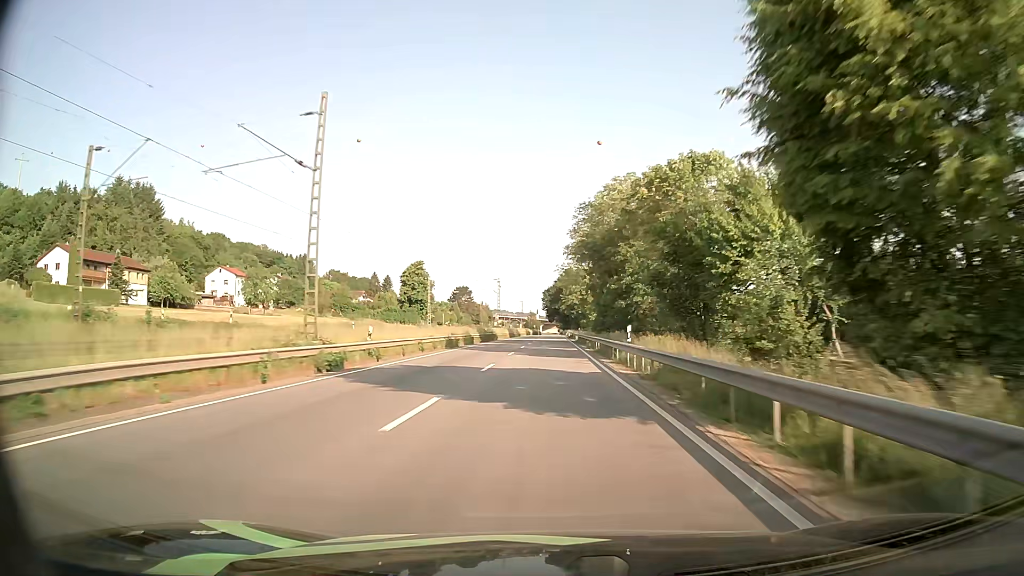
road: primary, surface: asphalt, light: Day
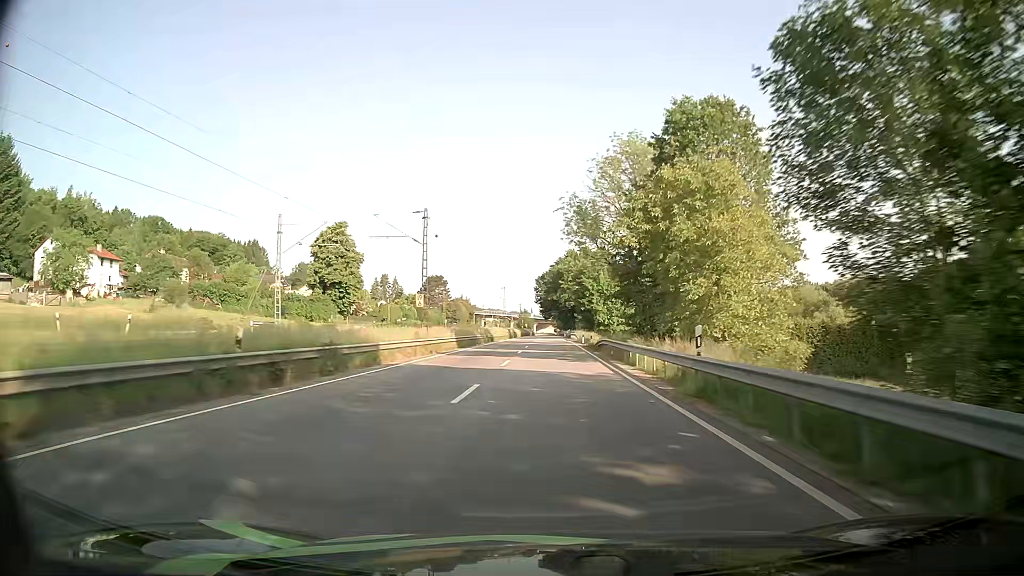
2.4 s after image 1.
(-0.1, +57.6) m; 0°
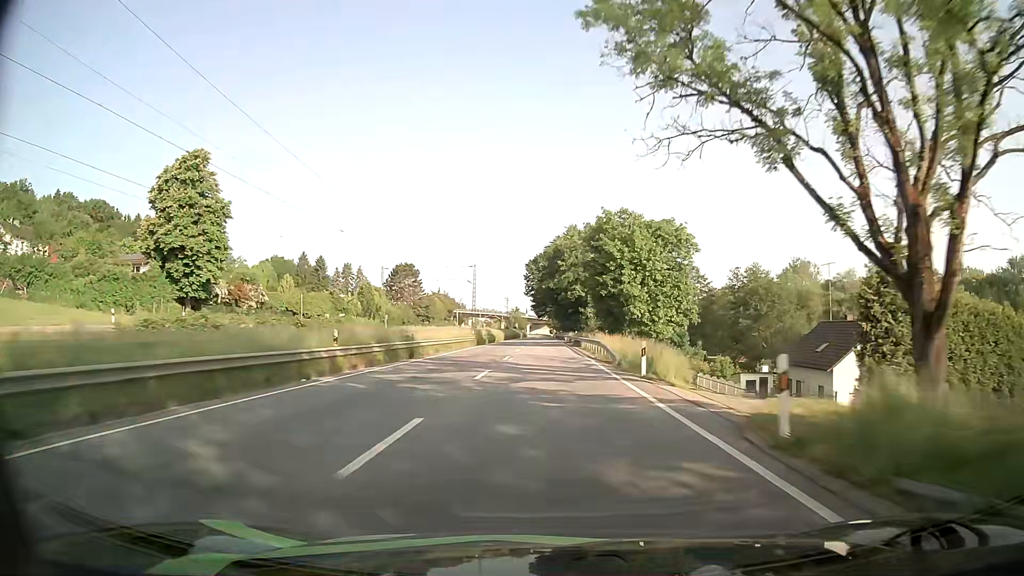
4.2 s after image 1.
(+0.3, +42.9) m; +1°
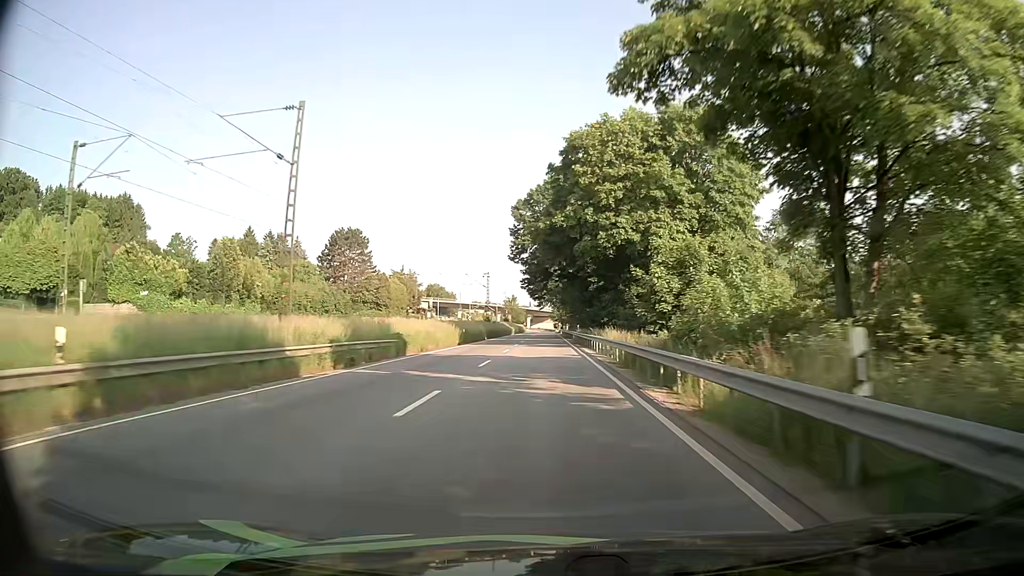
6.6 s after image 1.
(0.0, +57.4) m; 0°
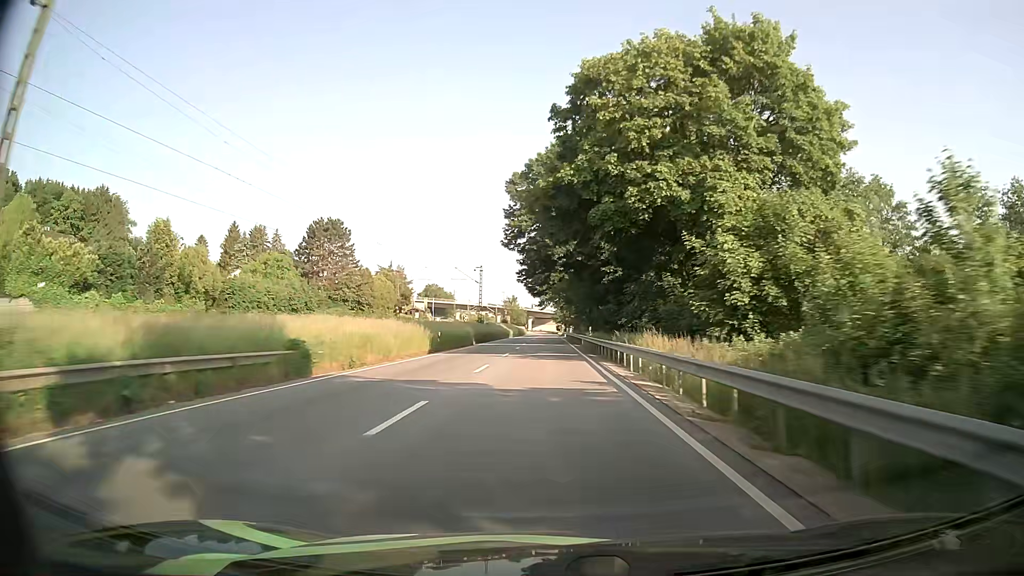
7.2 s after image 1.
(0.0, +14.0) m; 0°
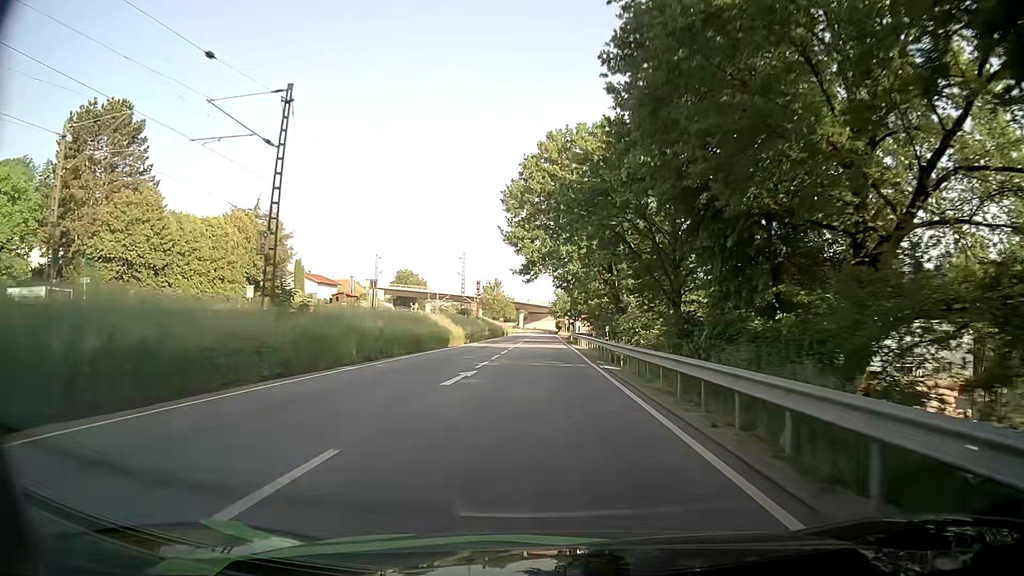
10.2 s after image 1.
(-0.1, +66.5) m; 0°
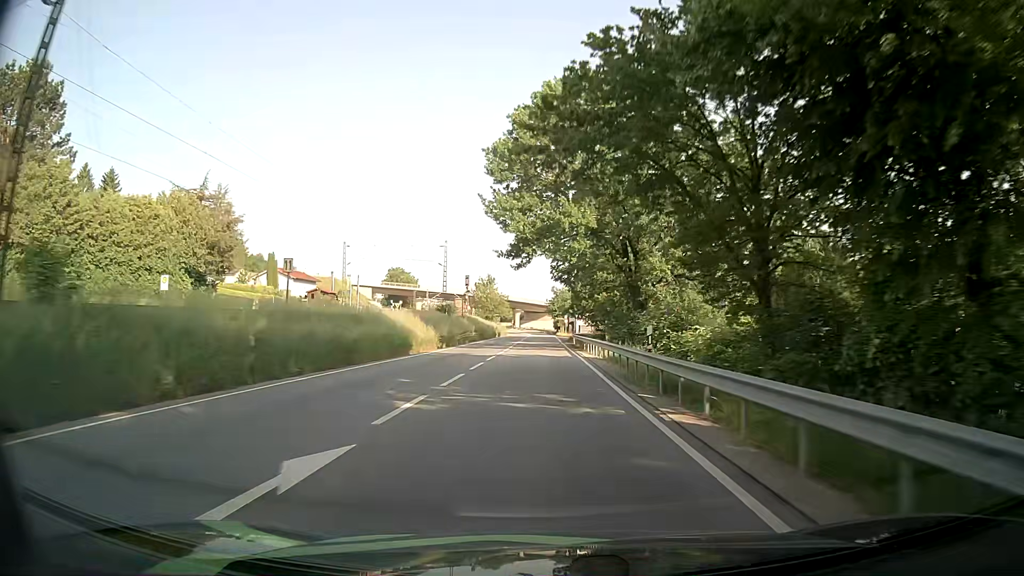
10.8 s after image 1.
(+0.1, +12.6) m; +1°
(0, +10) (0, +20) (0, +30) (0, +40) (0, +50) (0, +60) (-1, +70) (-1, +80) (-1, +90) (-1, +100) m
